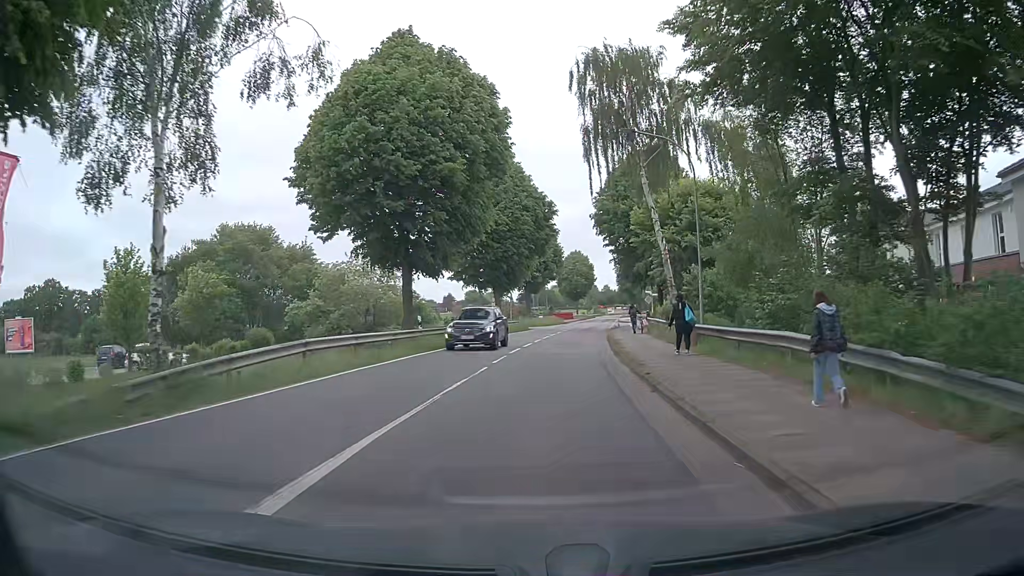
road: tertiary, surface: asphalt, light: Day
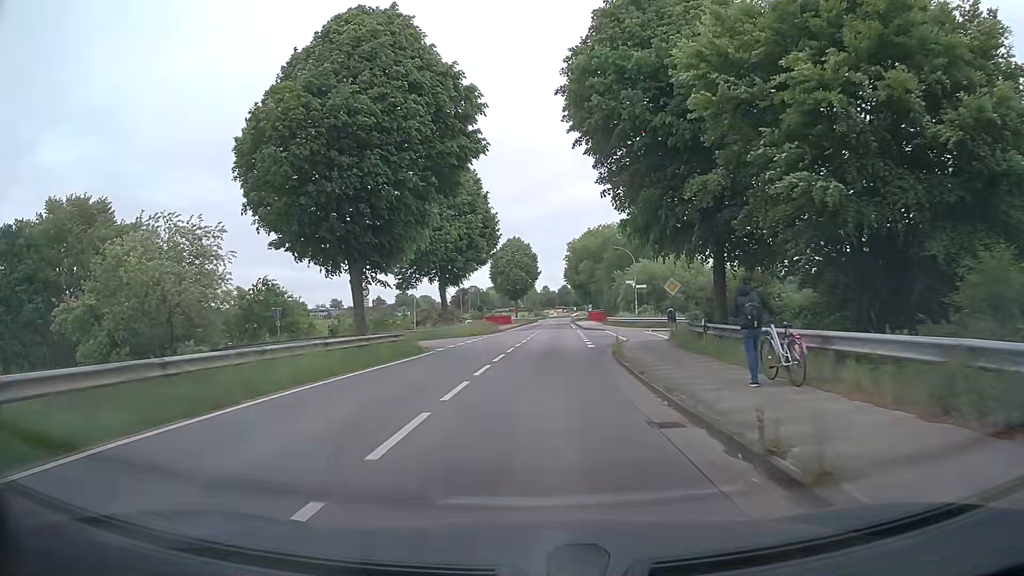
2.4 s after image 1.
(+1.4, +30.5) m; +6°
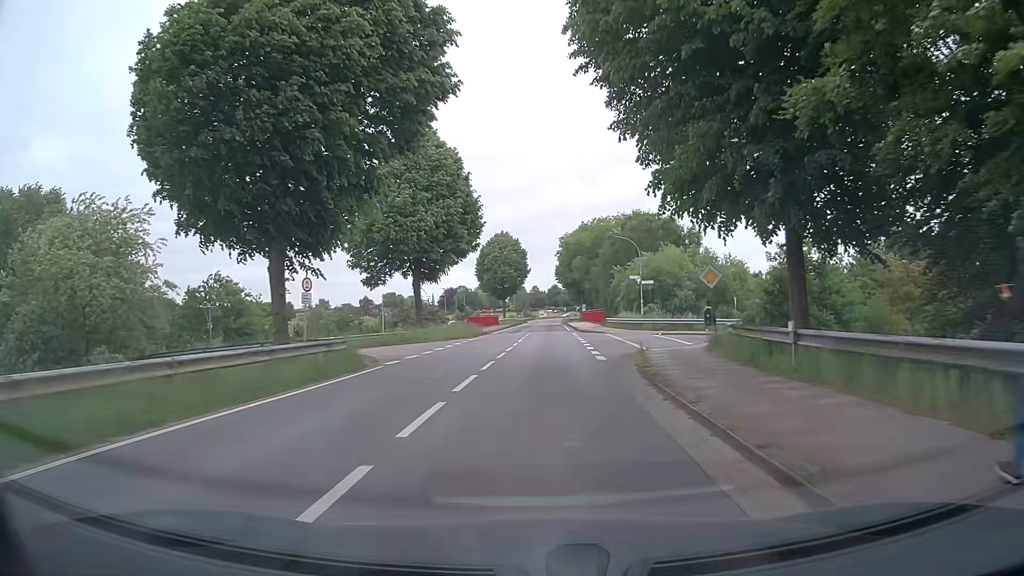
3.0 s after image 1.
(0.0, +7.8) m; 0°
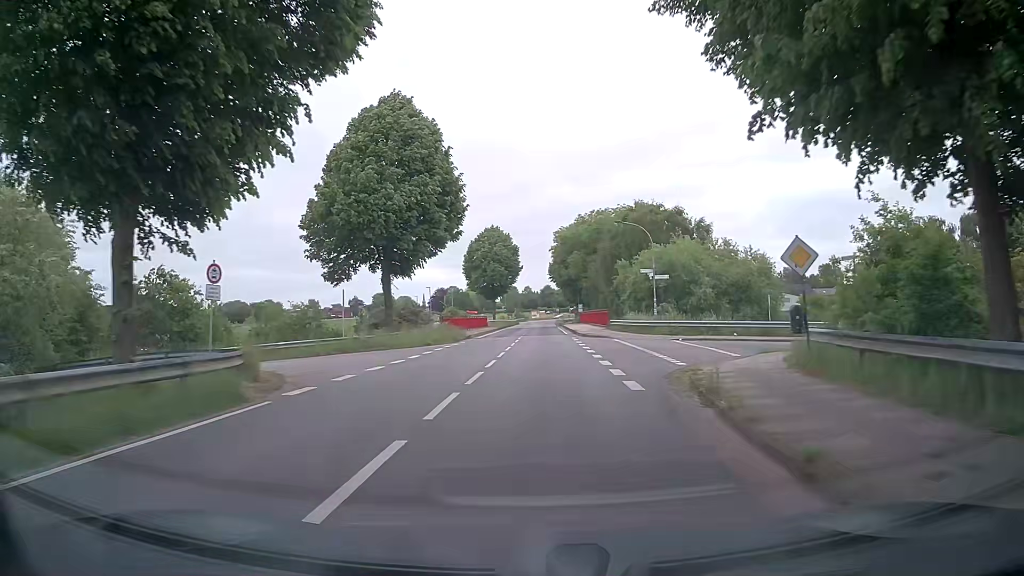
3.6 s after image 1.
(0.0, +7.8) m; +1°
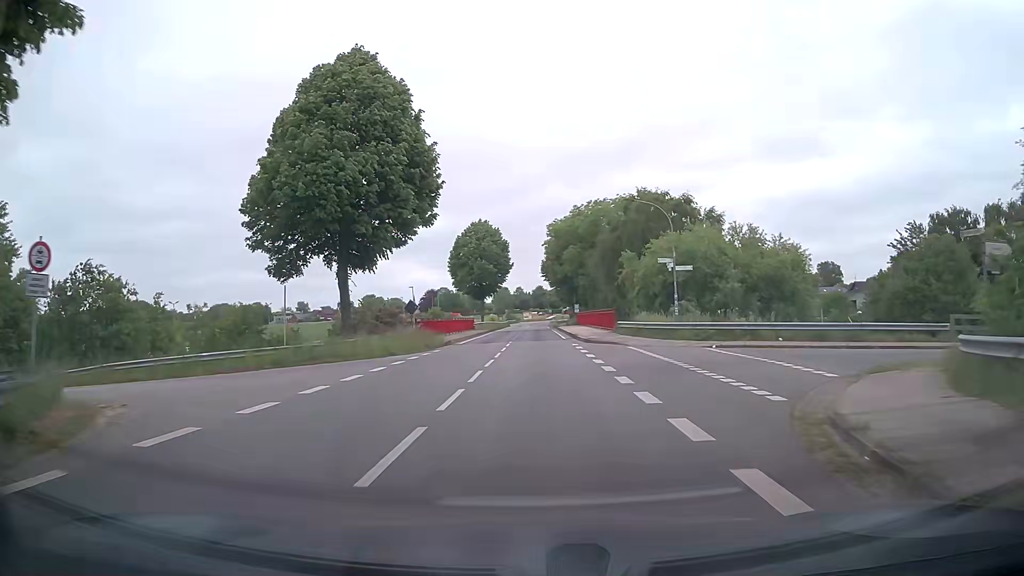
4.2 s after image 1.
(+0.1, +7.9) m; +1°
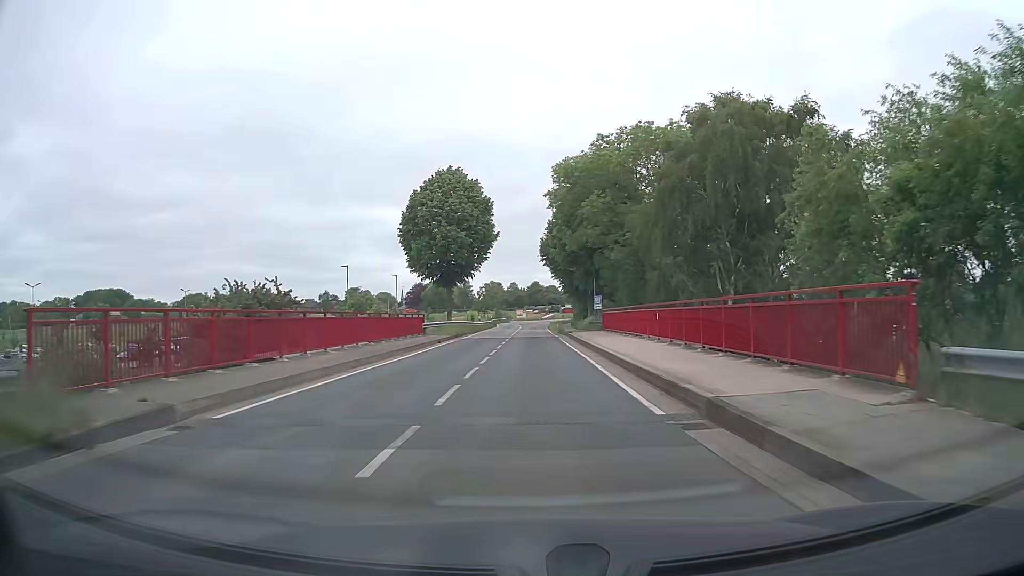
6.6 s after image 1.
(+0.2, +31.2) m; 0°
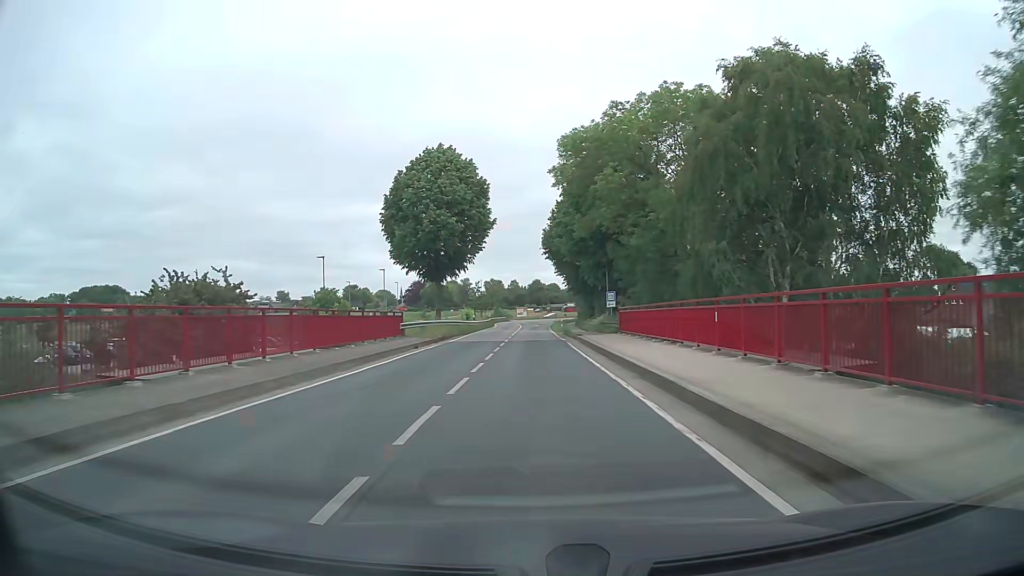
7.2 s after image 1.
(0.0, +7.6) m; 0°
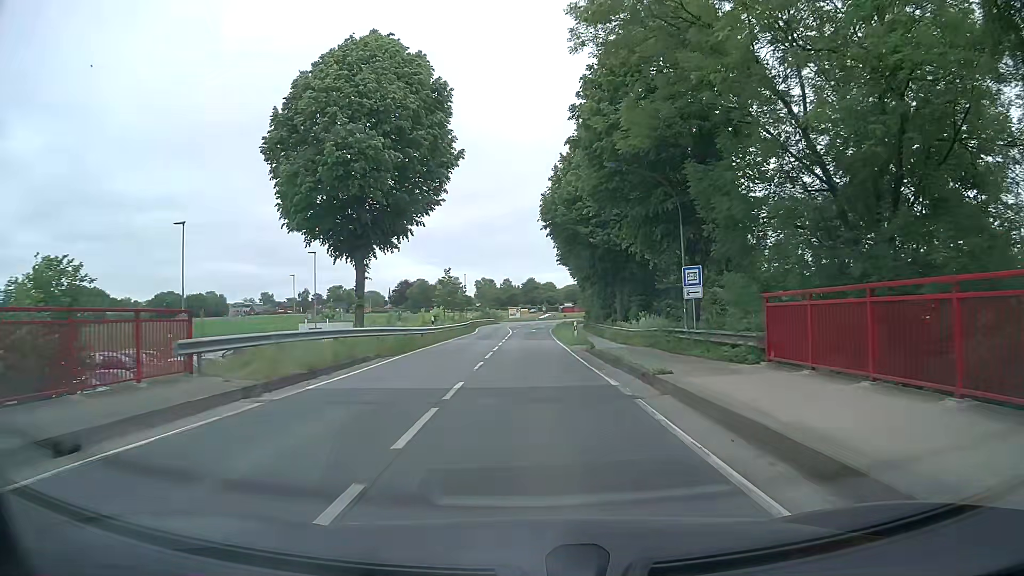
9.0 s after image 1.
(+0.1, +22.6) m; +1°
(0, +10) (0, +20) (0, +30) (-1, +40) (-1, +50) (-1, +60) (0, +70) (0, +80) (+1, +90) (+2, +100) m
